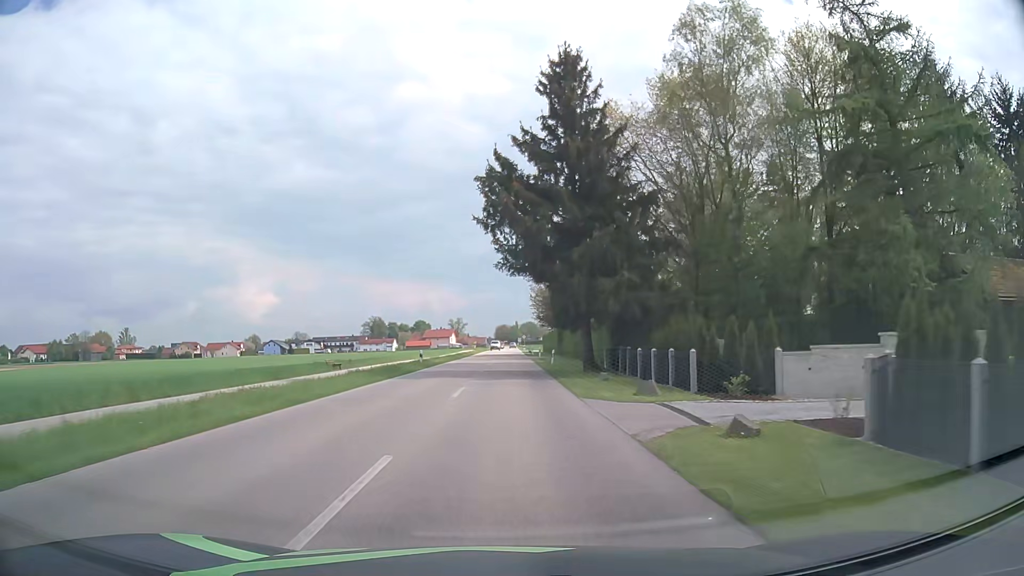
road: secondary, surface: asphalt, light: Day
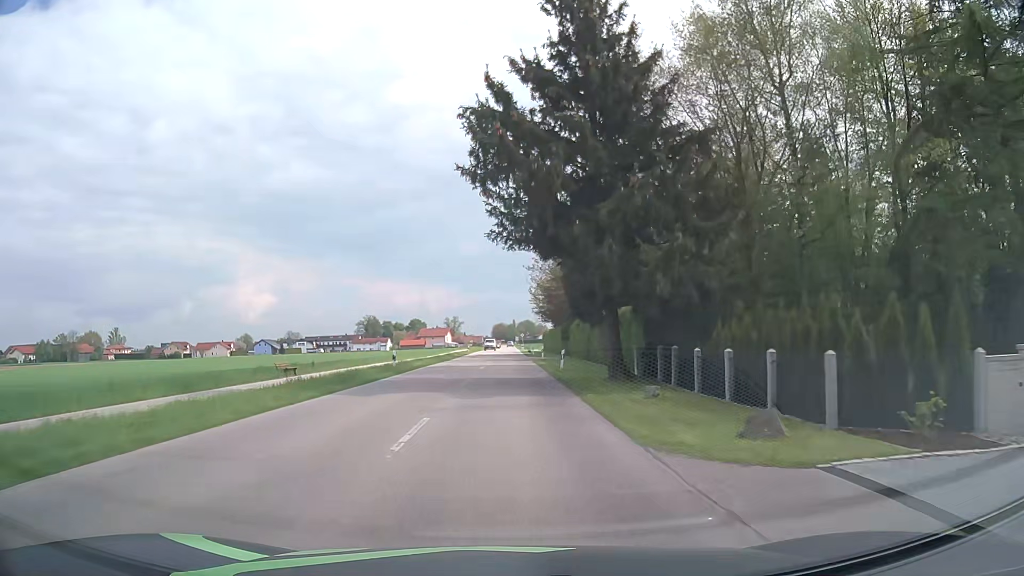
(0.0, +8.8) m; 0°
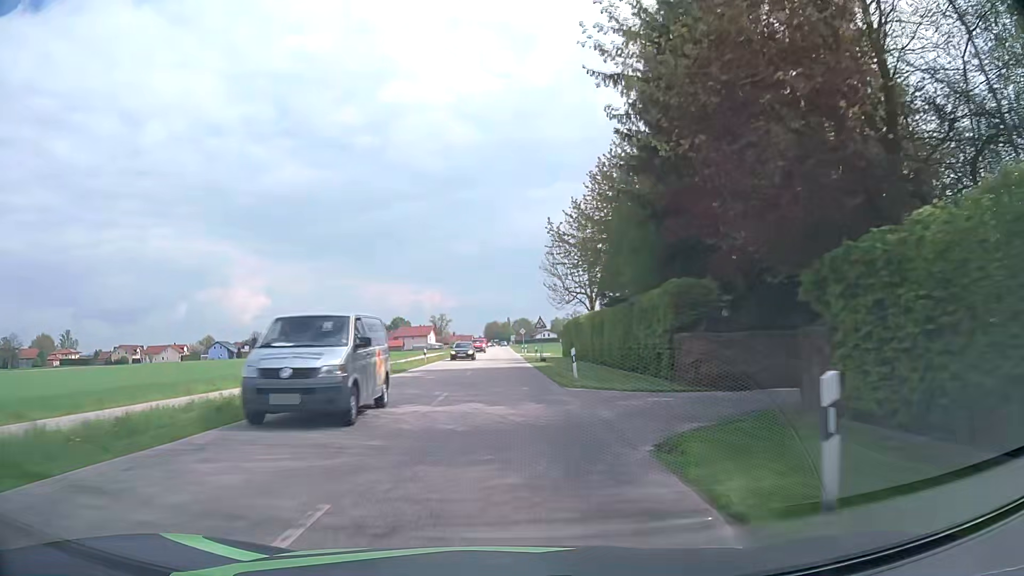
(+0.3, +44.0) m; 0°
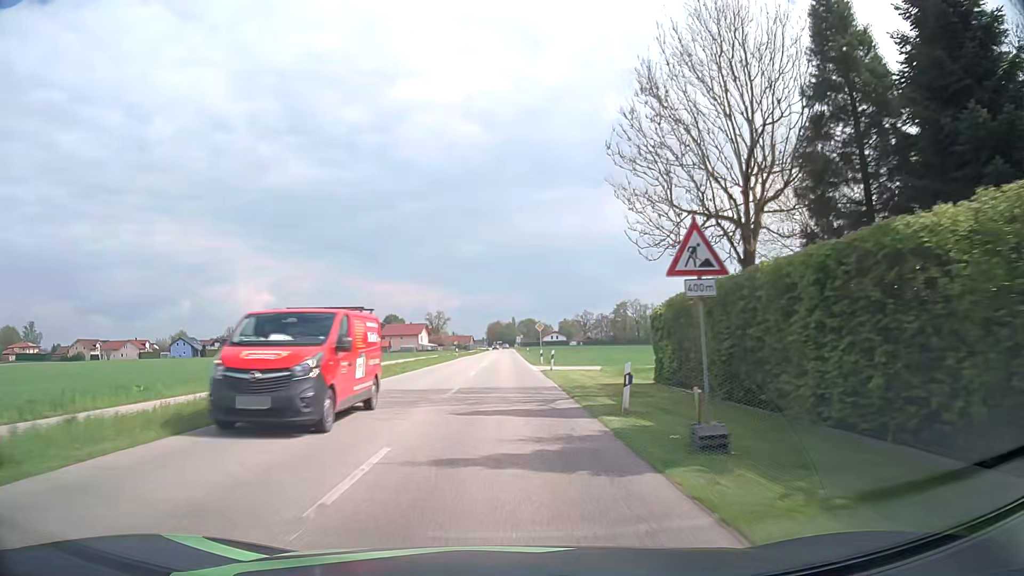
(-0.1, +35.2) m; -1°
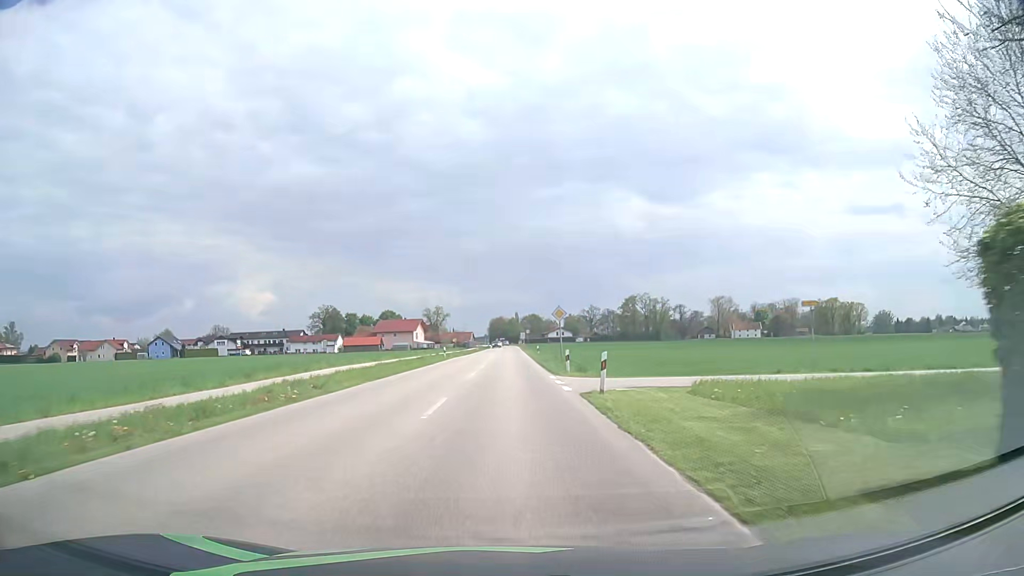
(+0.1, +17.6) m; 0°
